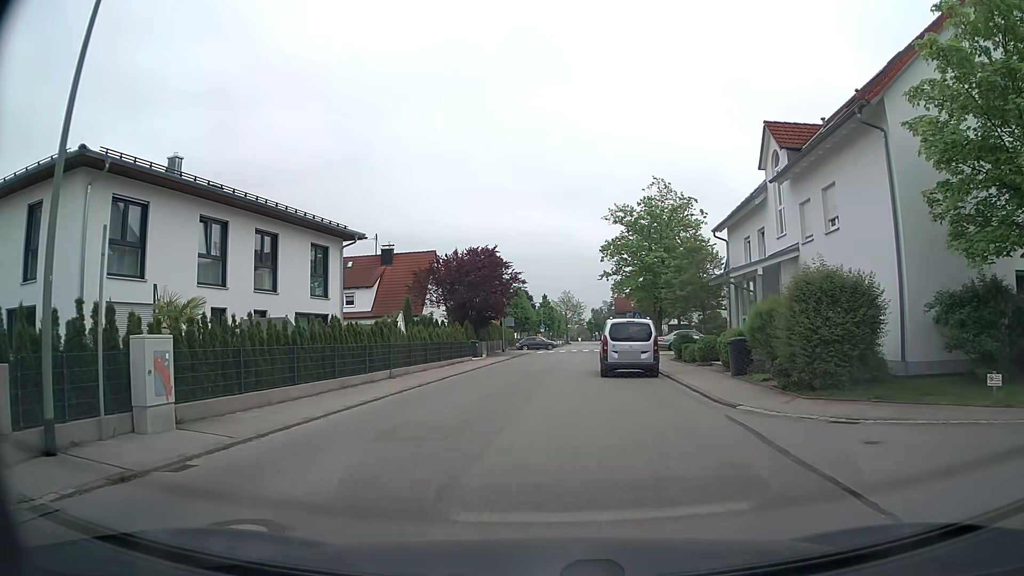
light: Day
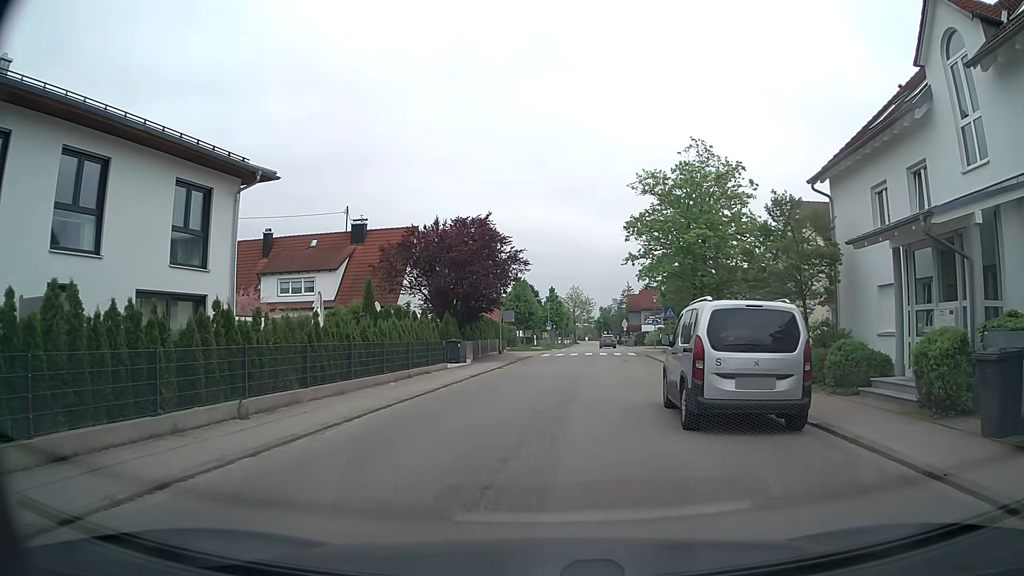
(-0.1, +11.6) m; -1°
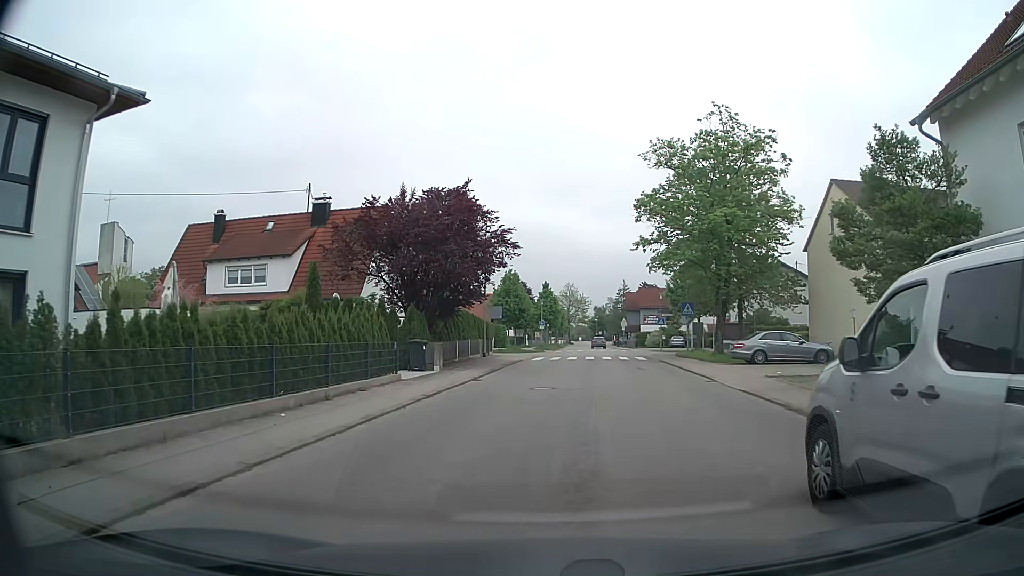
(0.0, +7.4) m; +1°
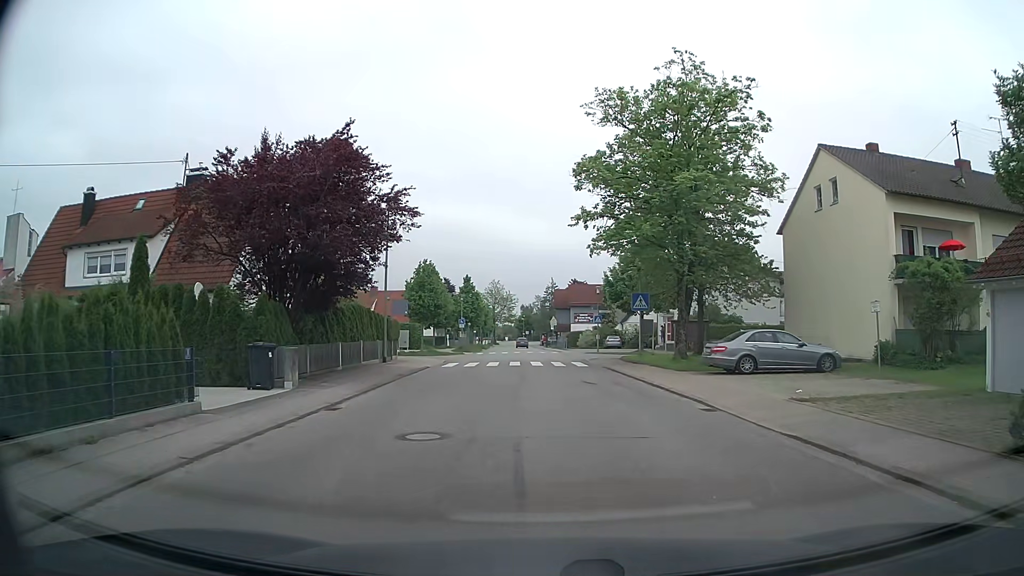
(+0.4, +7.8) m; +4°
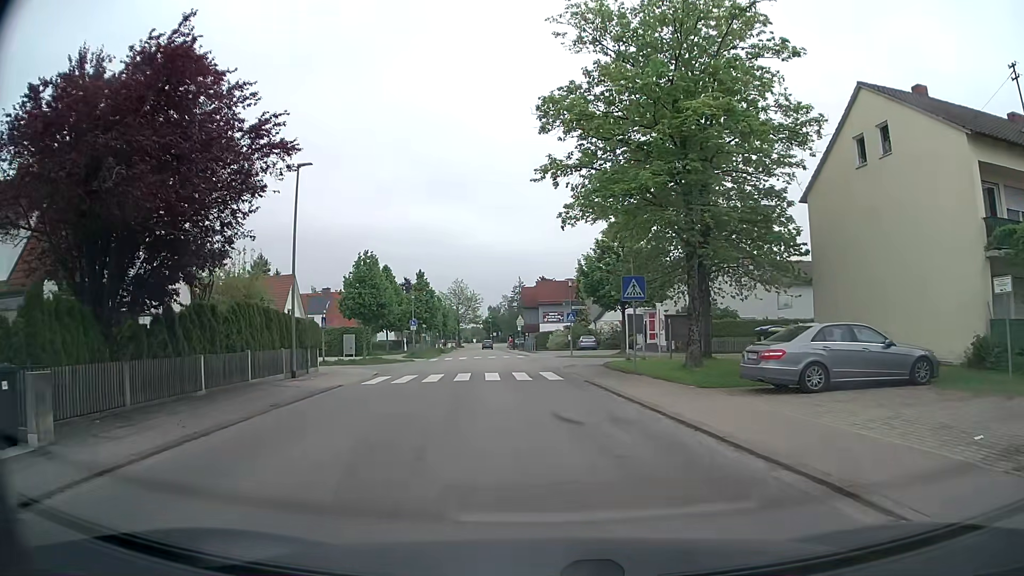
(+0.5, +8.0) m; +4°
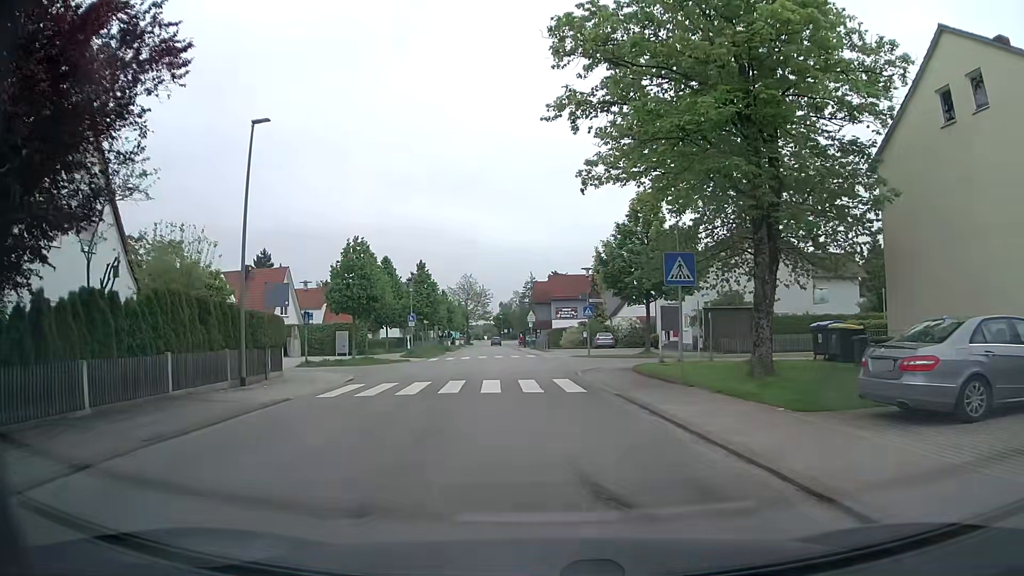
(0.0, +5.3) m; -2°
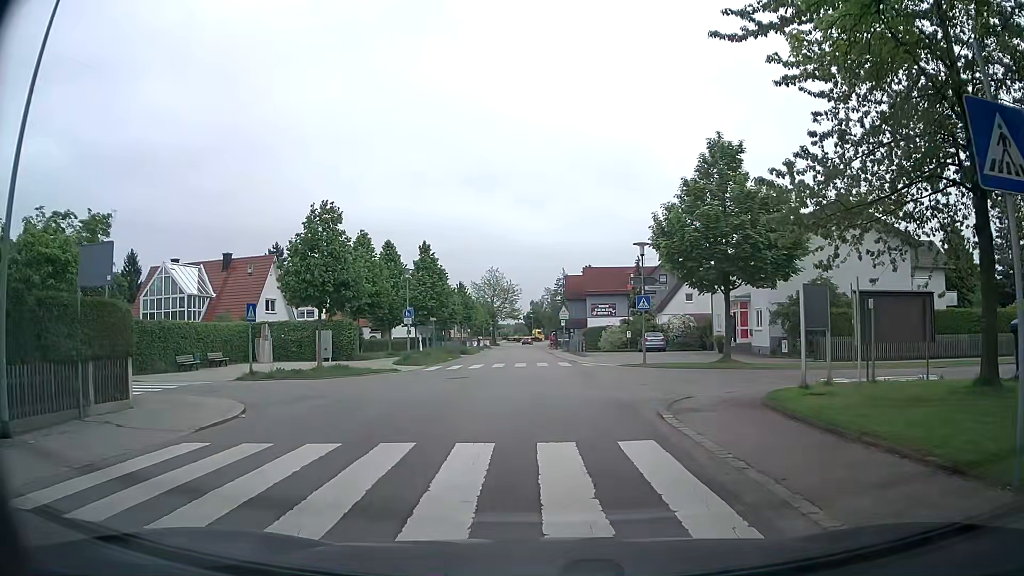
(+0.1, +10.7) m; -1°
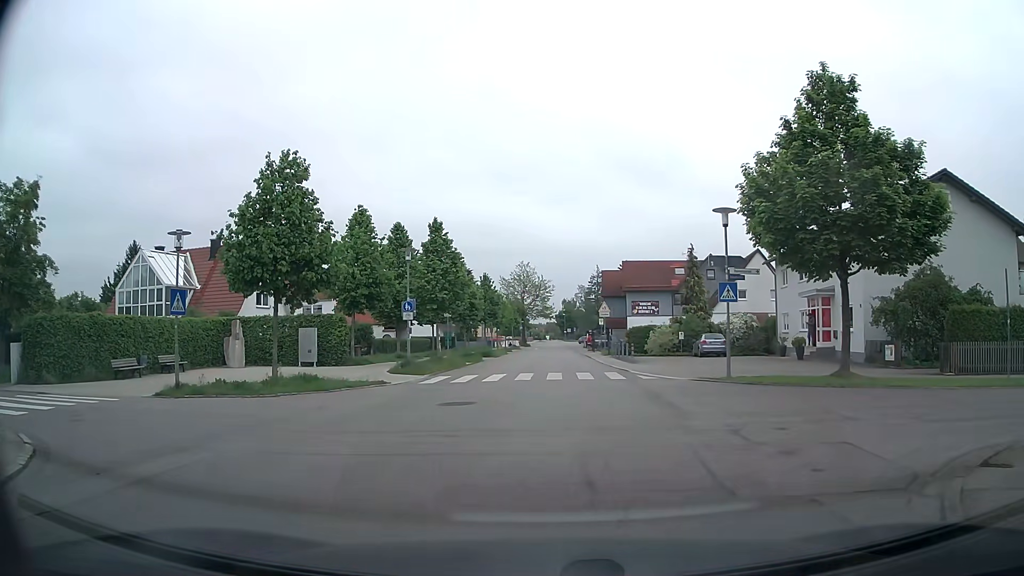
(-0.4, +8.2) m; -3°
